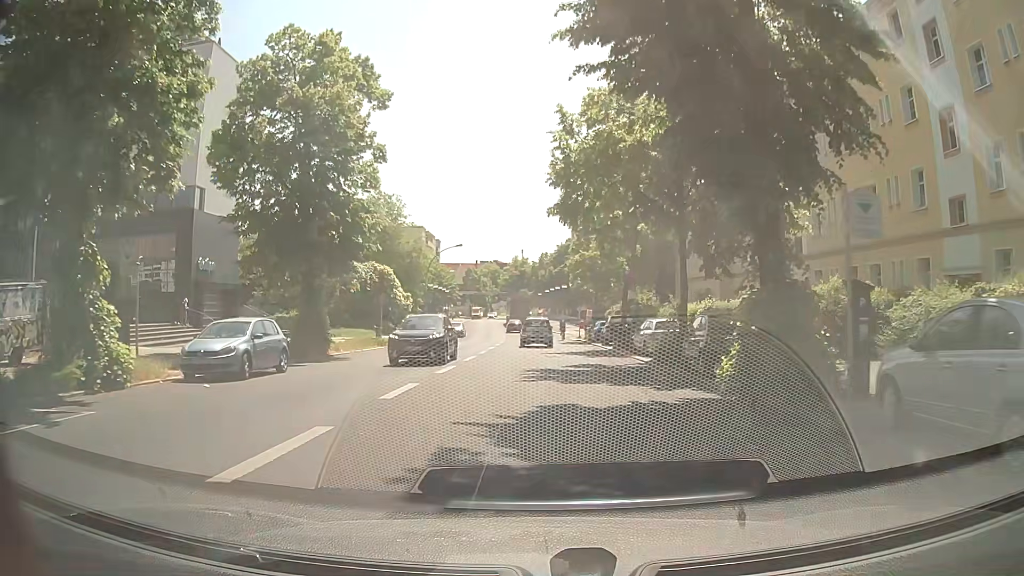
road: secondary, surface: asphalt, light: Day
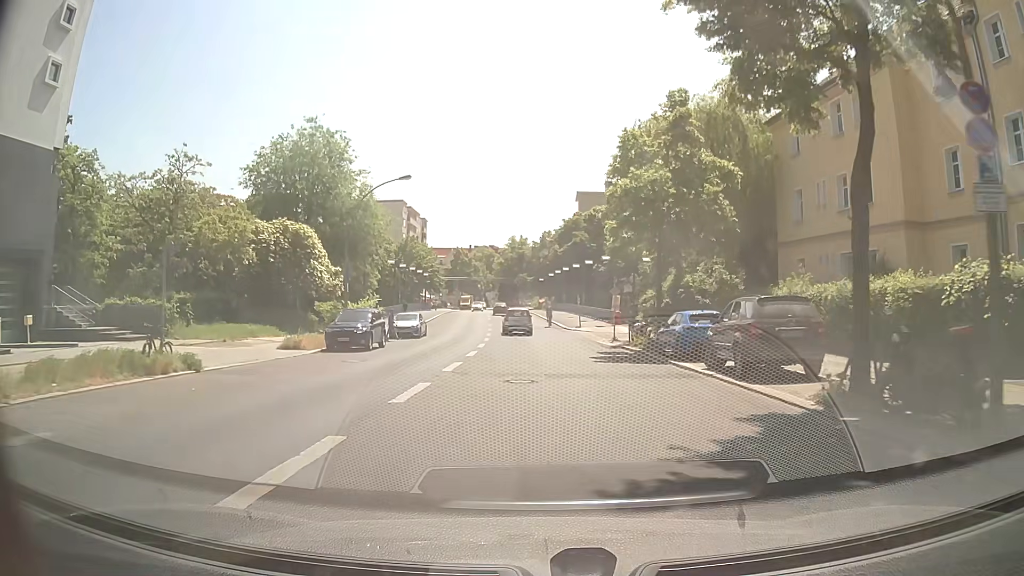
(-0.2, +24.9) m; 0°
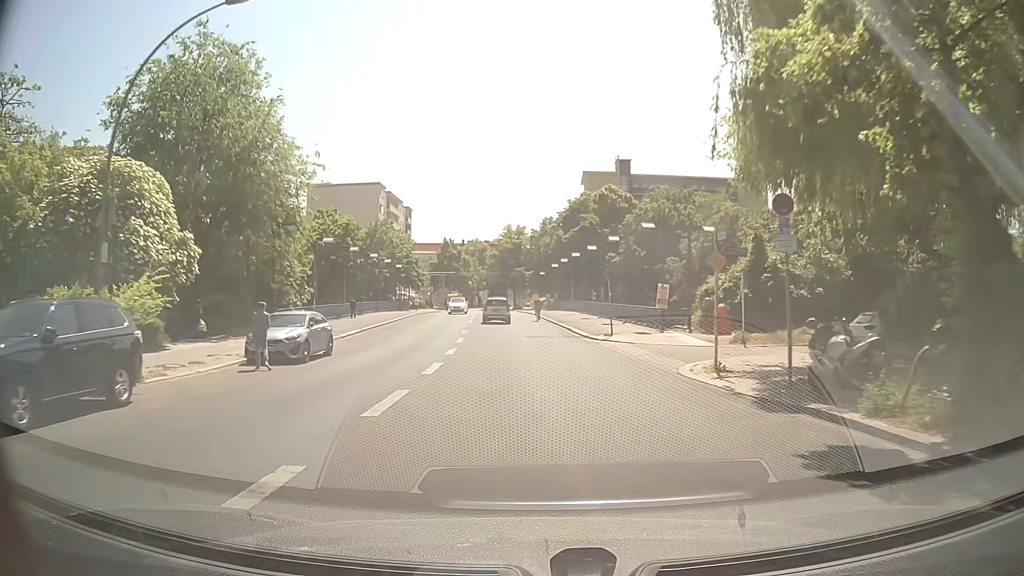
(-0.1, +19.7) m; 0°
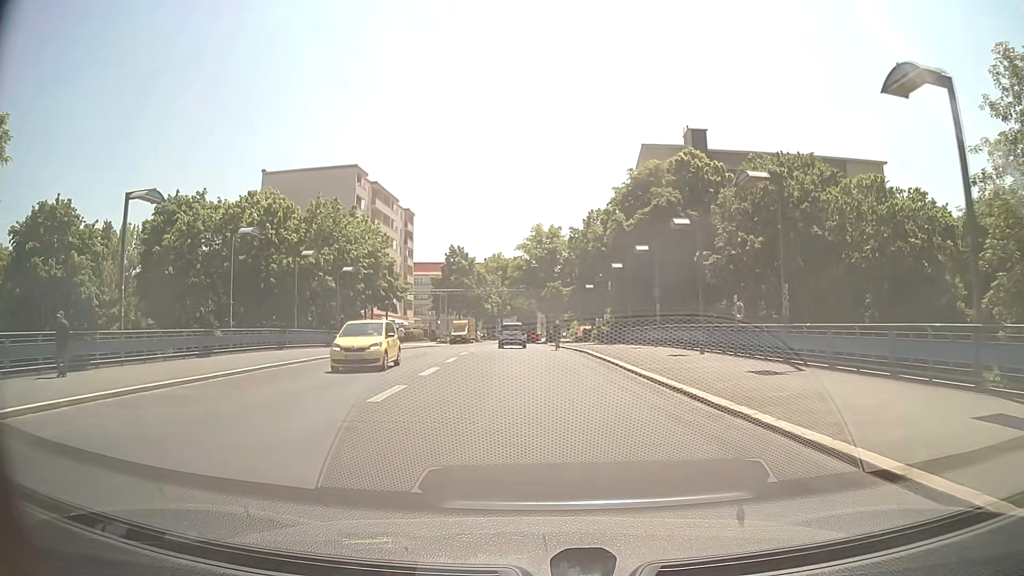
(-0.5, +33.9) m; -2°
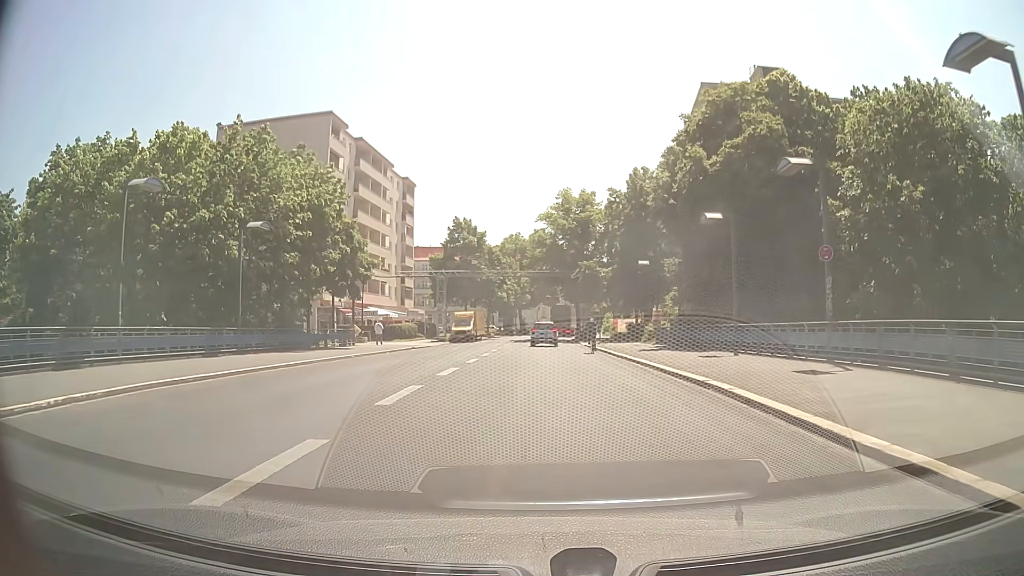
(-0.4, +19.4) m; -2°
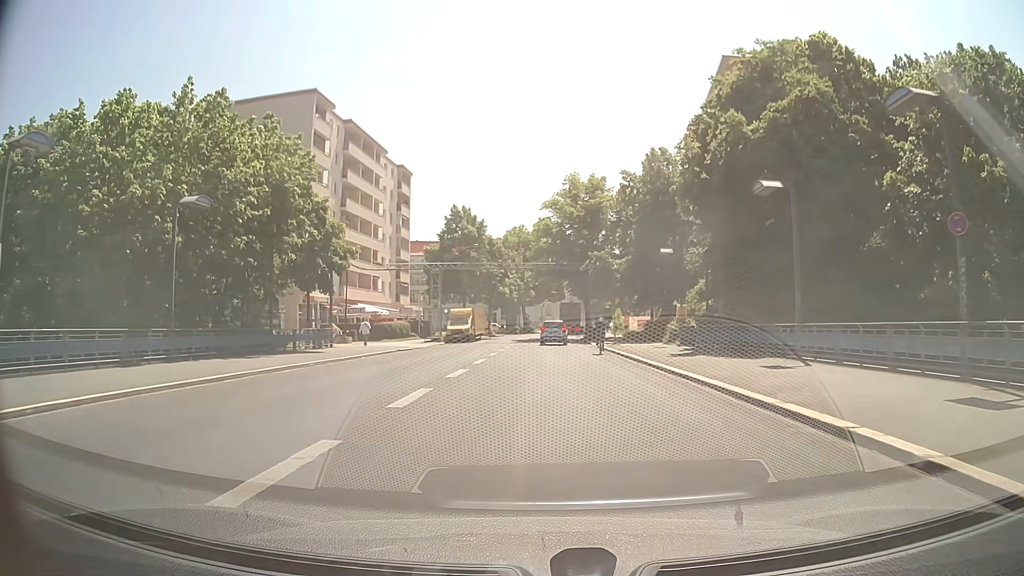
(0.0, +6.1) m; -1°
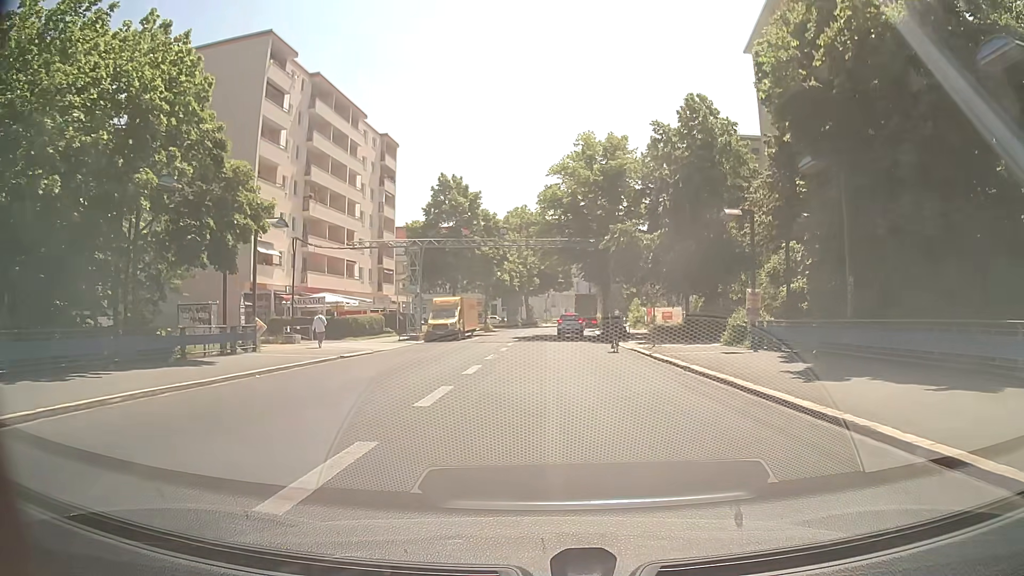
(-0.1, +12.0) m; 0°
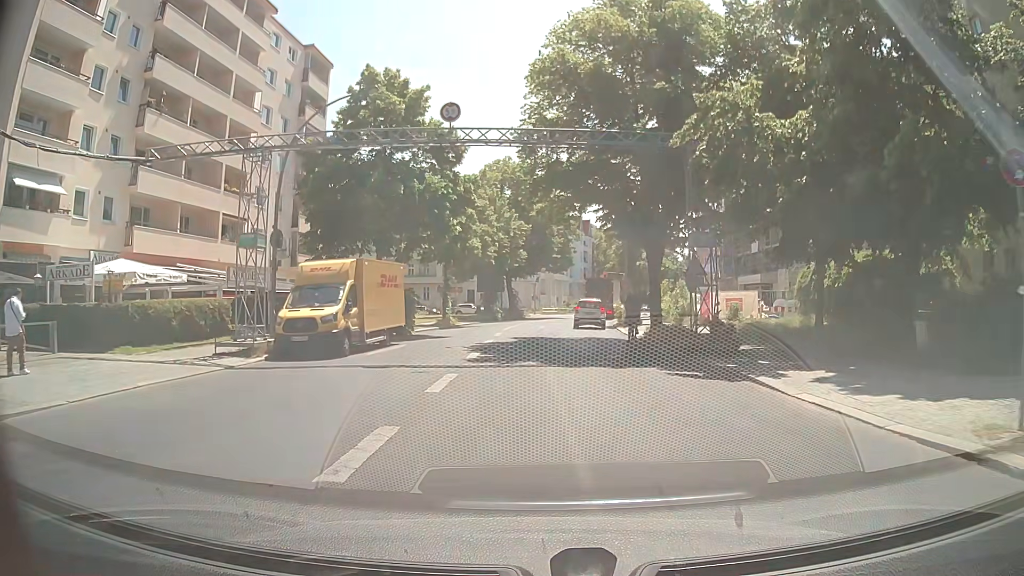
(+0.1, +23.9) m; +1°
